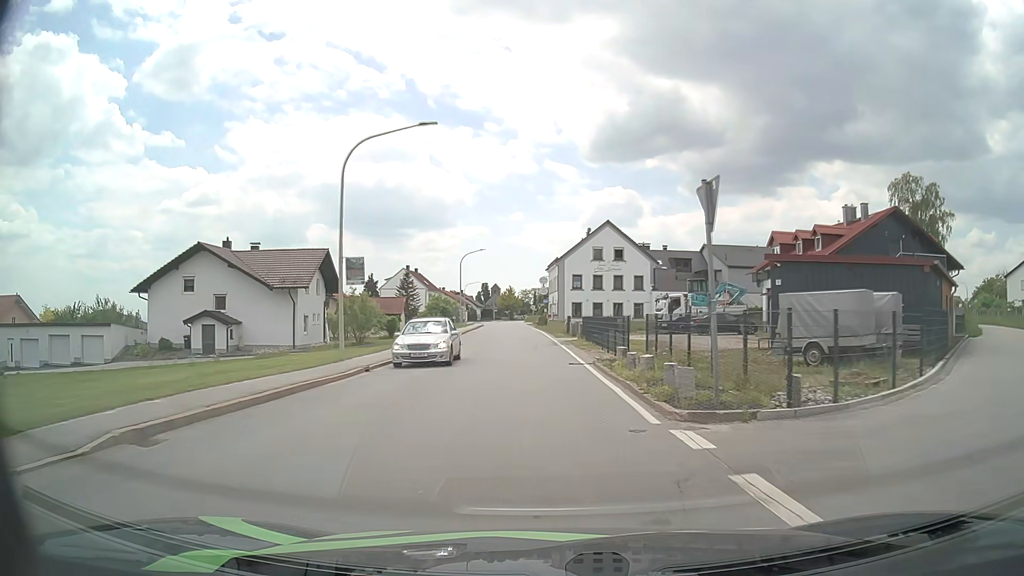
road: secondary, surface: asphalt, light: Day
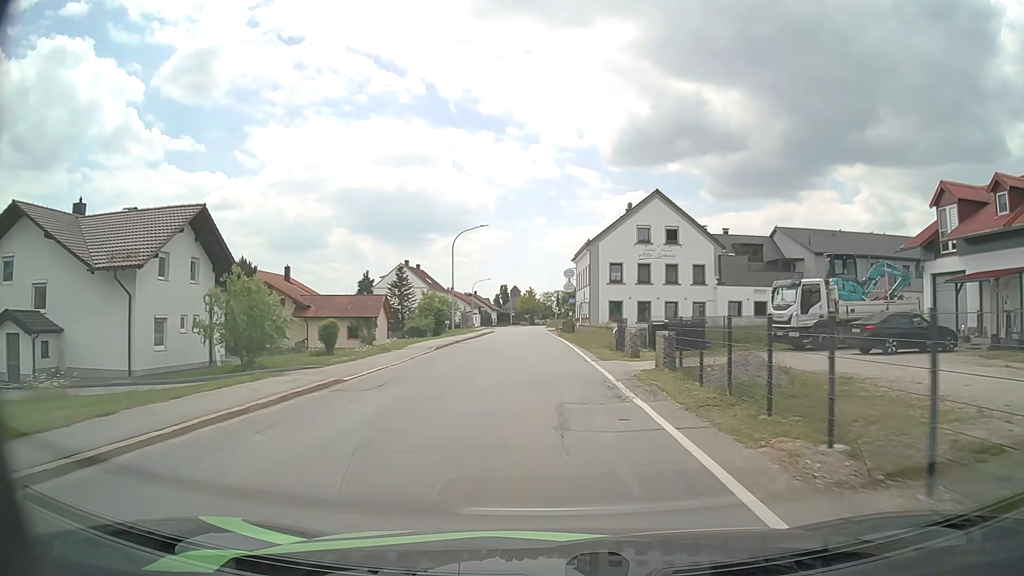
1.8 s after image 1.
(-0.4, +20.8) m; -2°
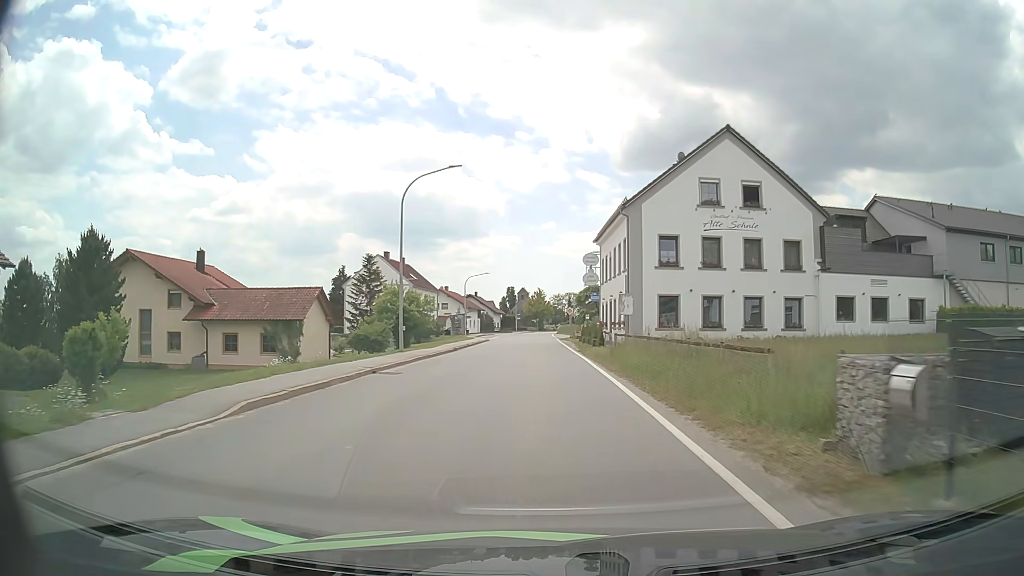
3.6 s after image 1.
(-0.2, +20.7) m; -1°
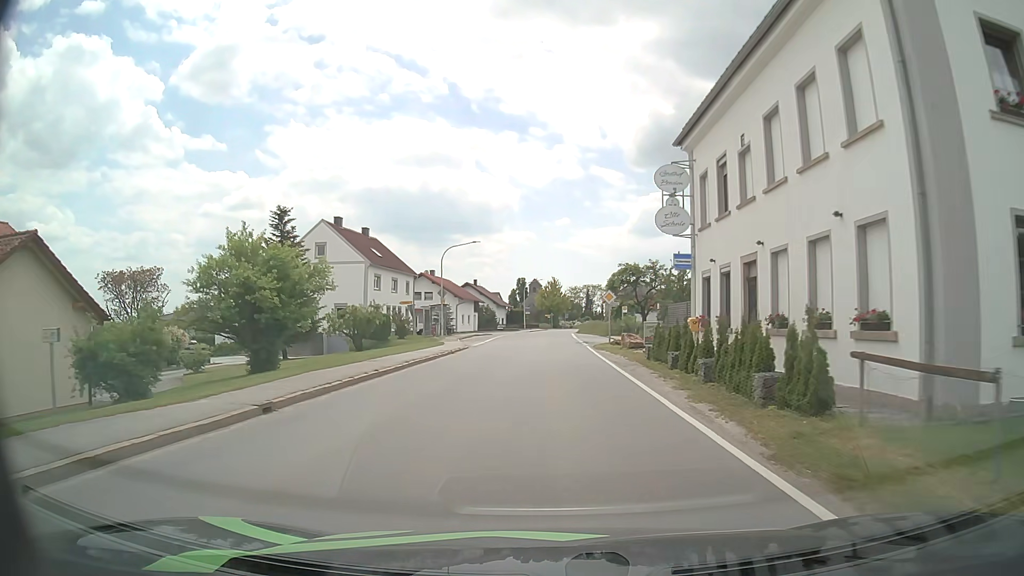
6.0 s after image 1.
(-0.6, +27.6) m; -1°
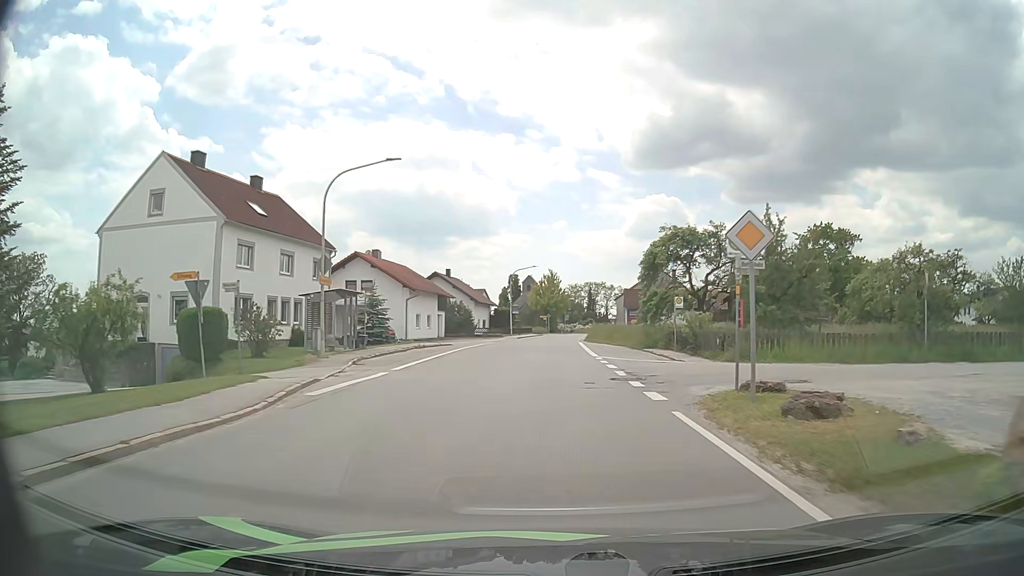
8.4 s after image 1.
(+0.2, +27.2) m; 0°
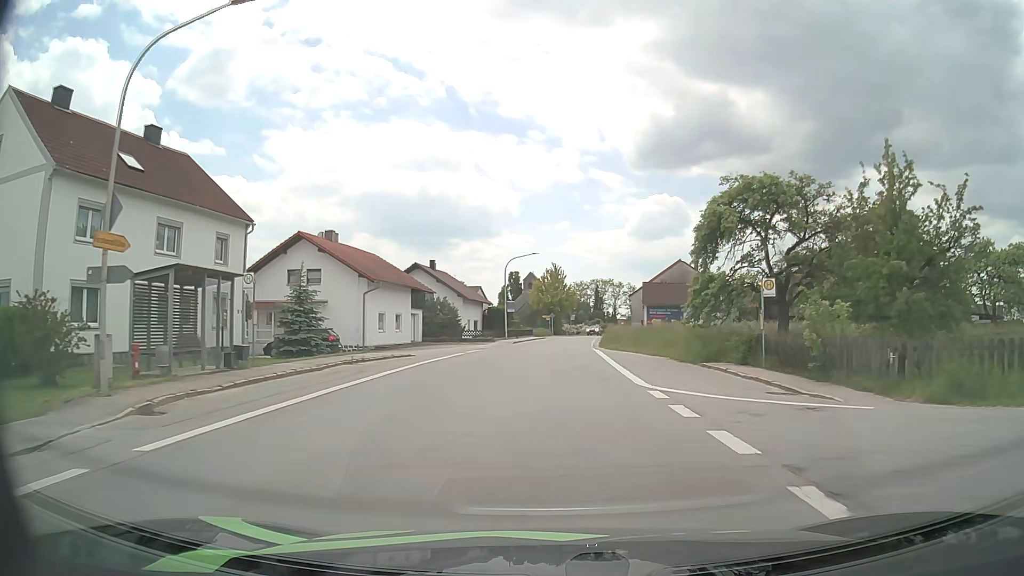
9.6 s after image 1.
(-0.1, +13.9) m; 0°
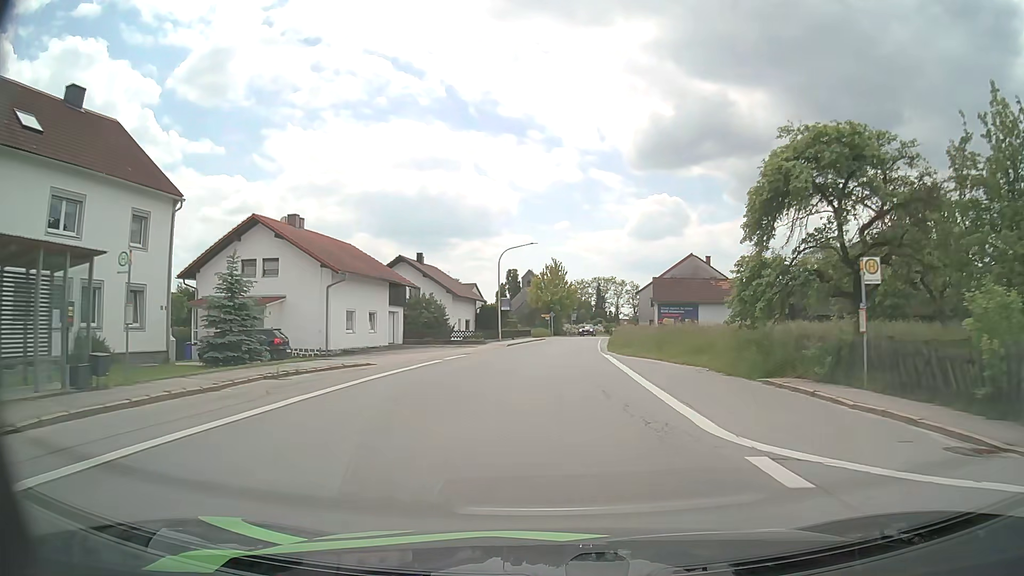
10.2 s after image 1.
(0.0, +7.1) m; 0°
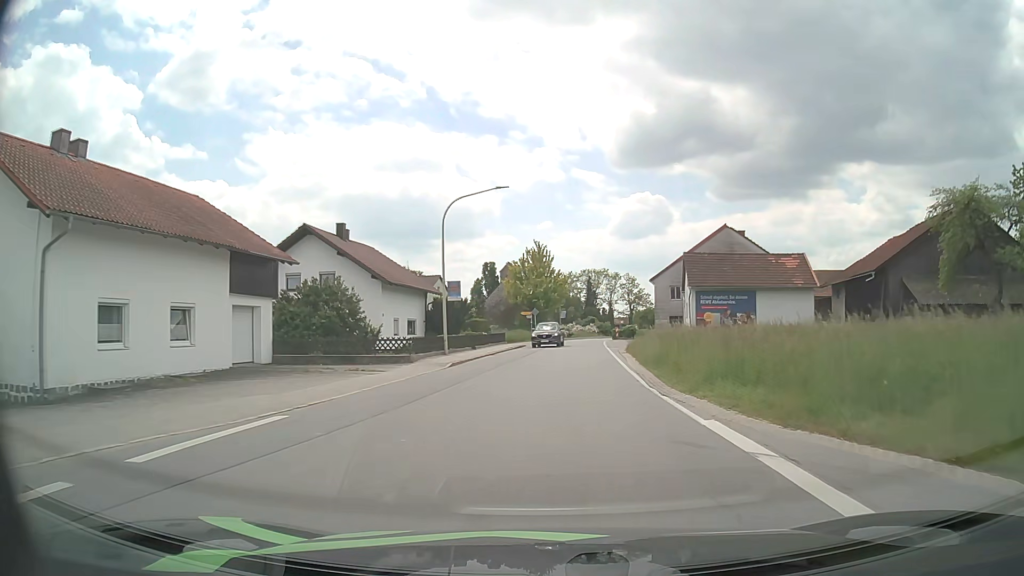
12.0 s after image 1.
(+0.2, +21.1) m; +1°
(0, +10) (+1, +20) (+1, +30) (+2, +40) (+2, +50) (+3, +60) (+5, +70) (+7, +80) (+10, +89) (+13, +99) m
